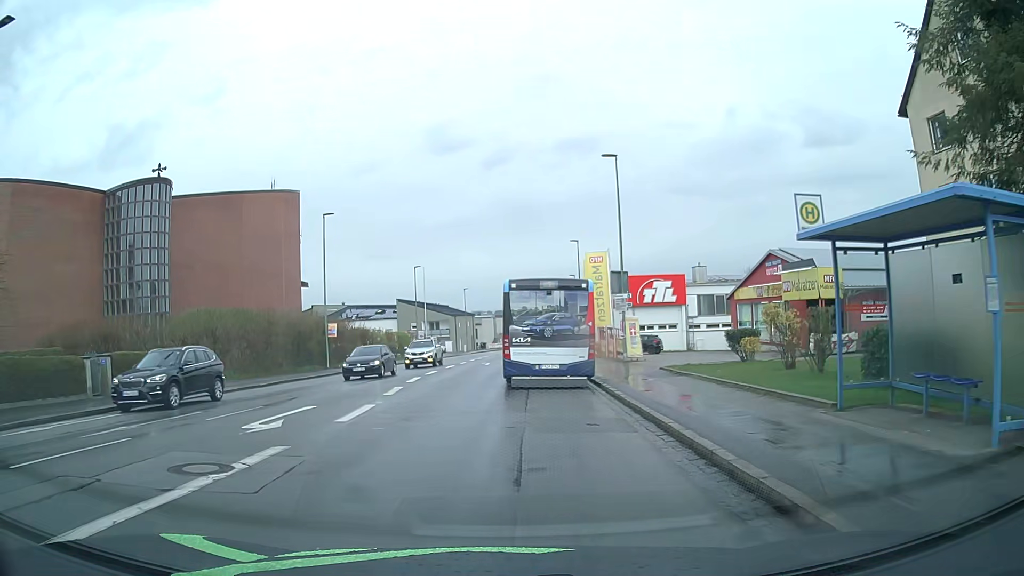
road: tertiary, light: Day
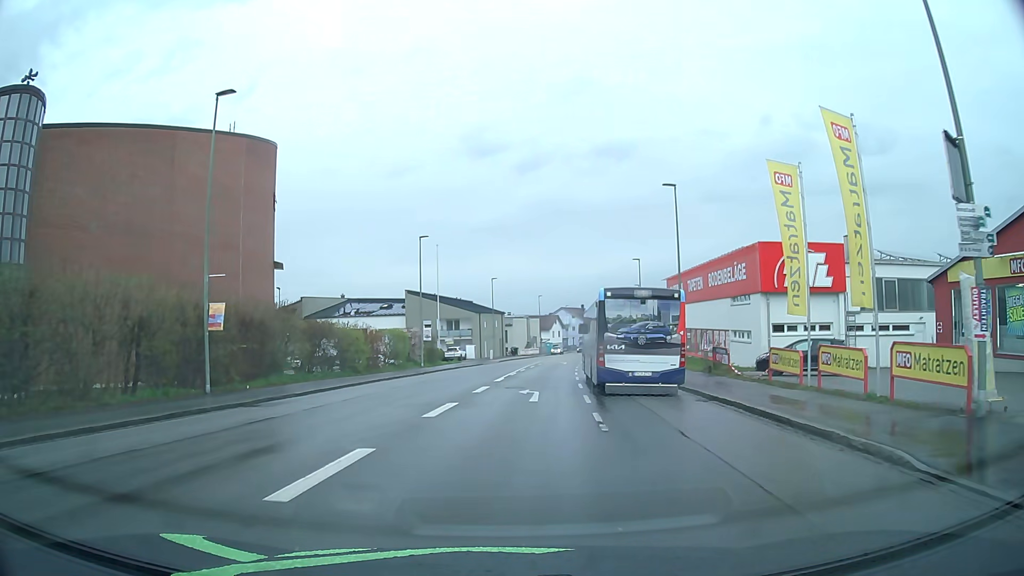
(-1.4, +24.3) m; -3°
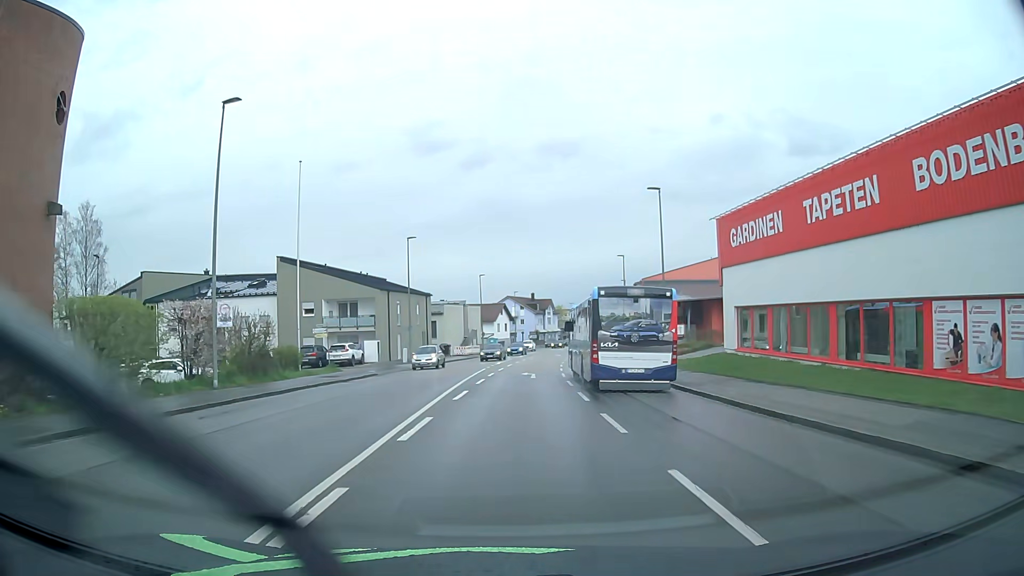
(+1.3, +31.0) m; +5°
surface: asphalt
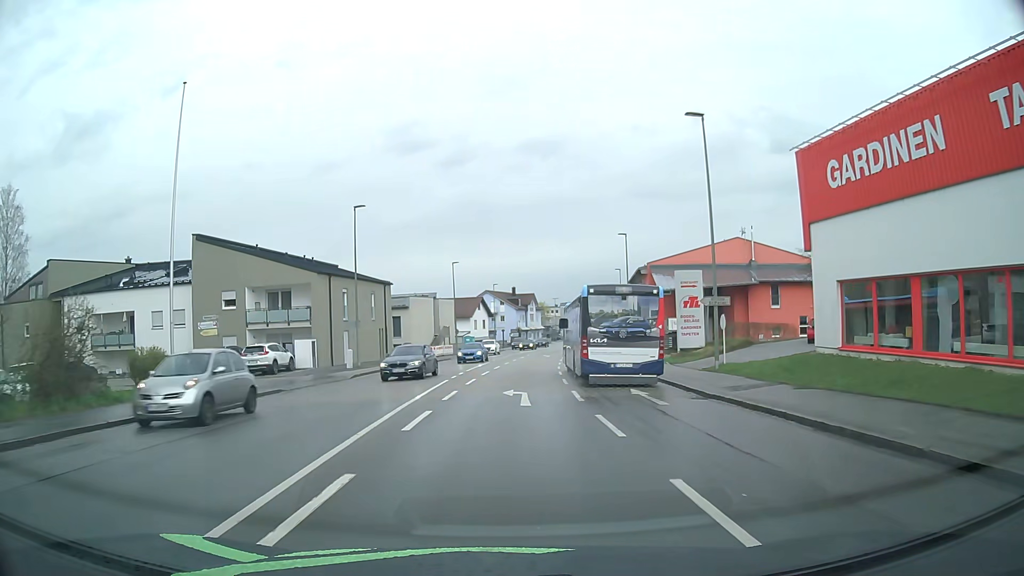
(+0.2, +13.0) m; +2°
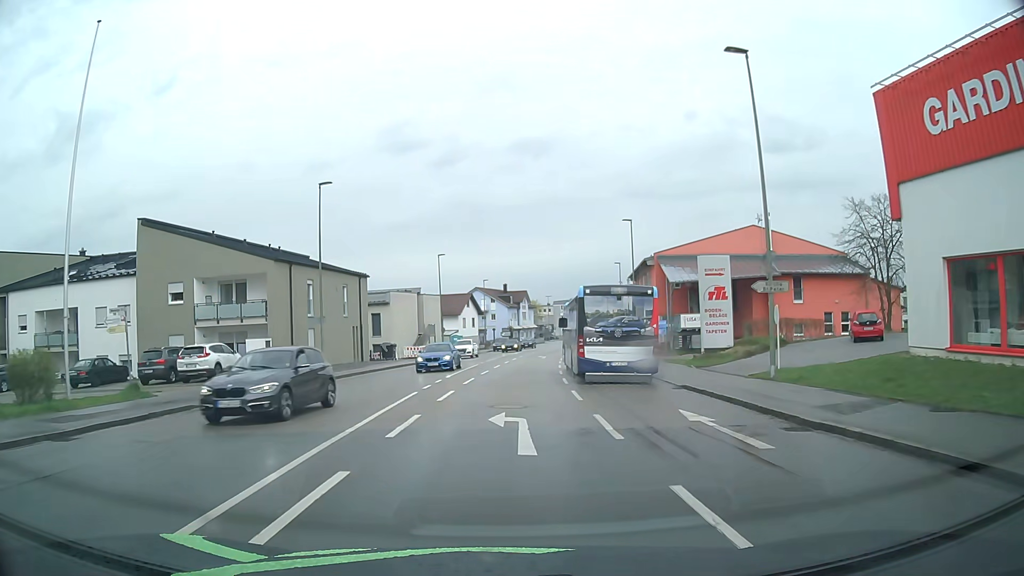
(0.0, +6.5) m; 0°
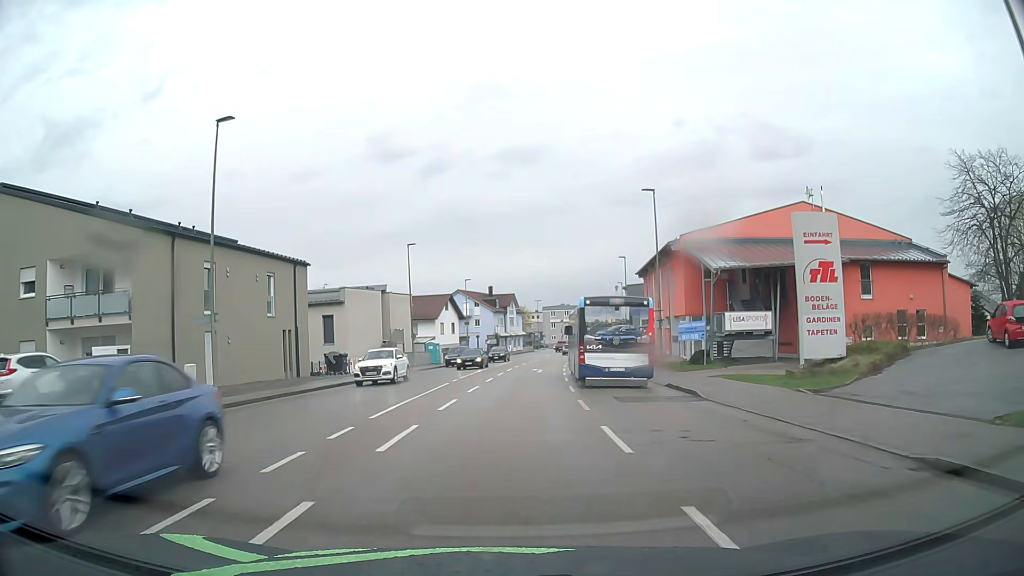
(+0.1, +12.7) m; +1°
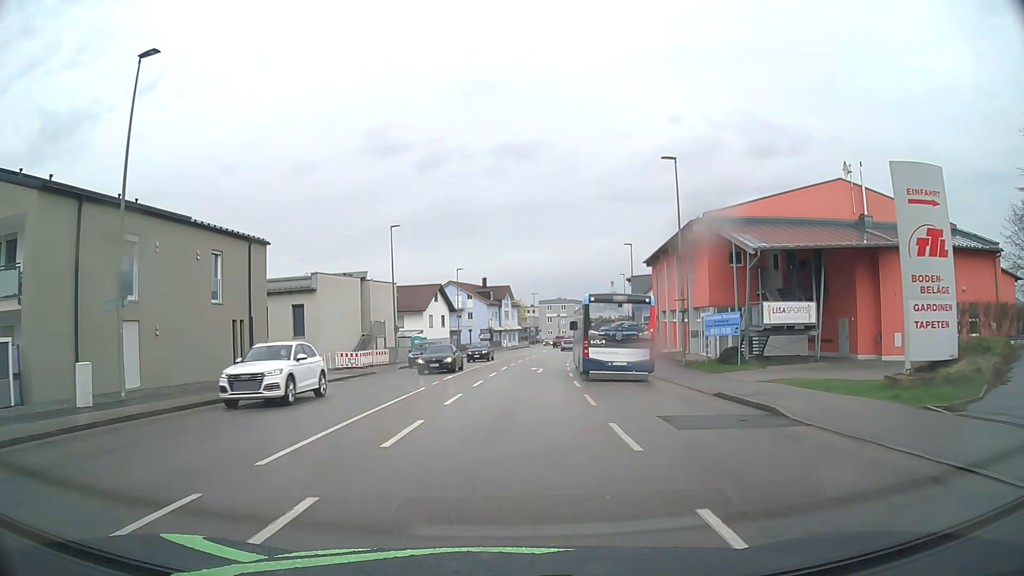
(+0.1, +6.2) m; +1°
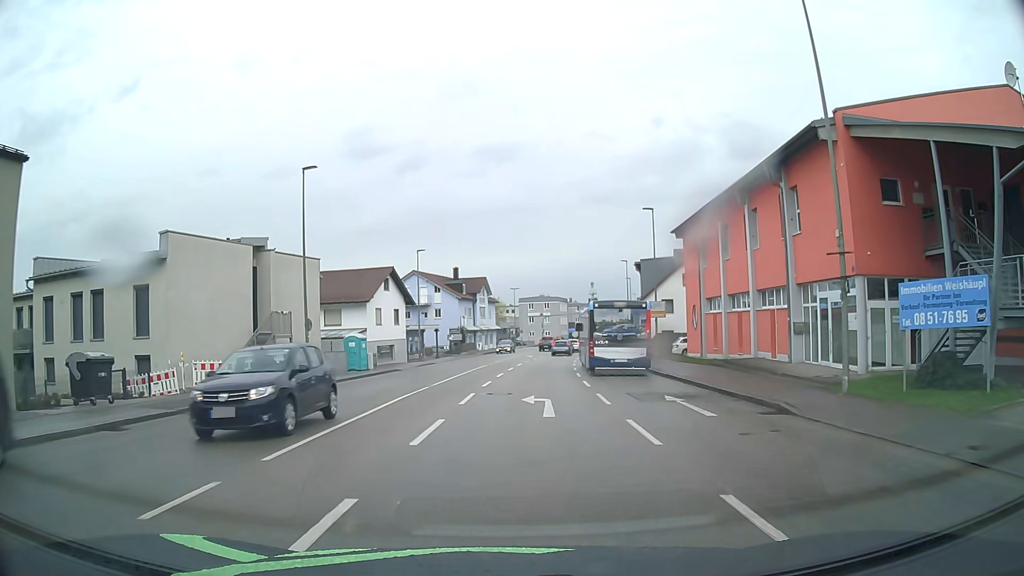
(+0.2, +18.0) m; +1°
